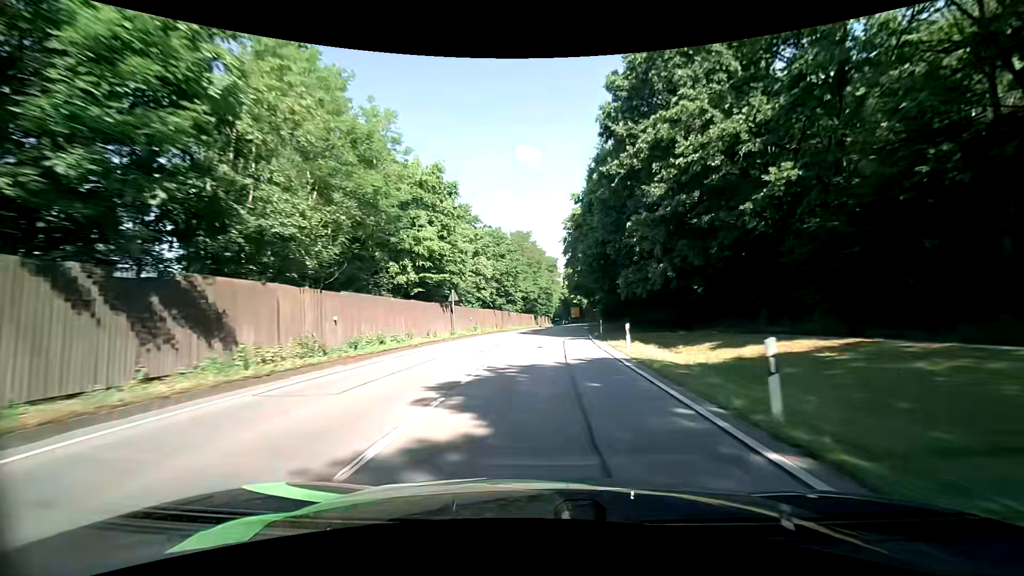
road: primary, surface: asphalt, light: Day
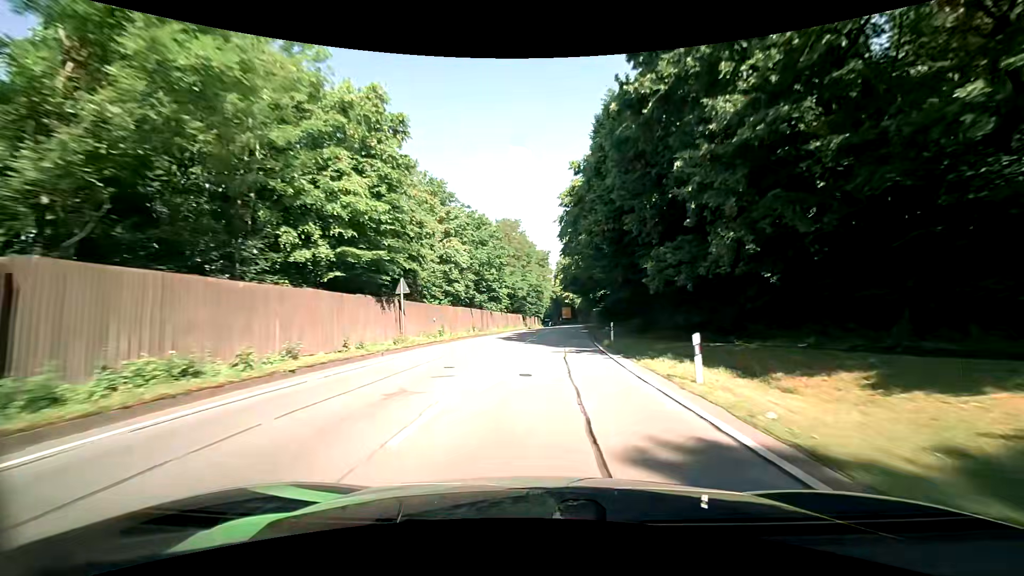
(+0.2, +10.4) m; +2°
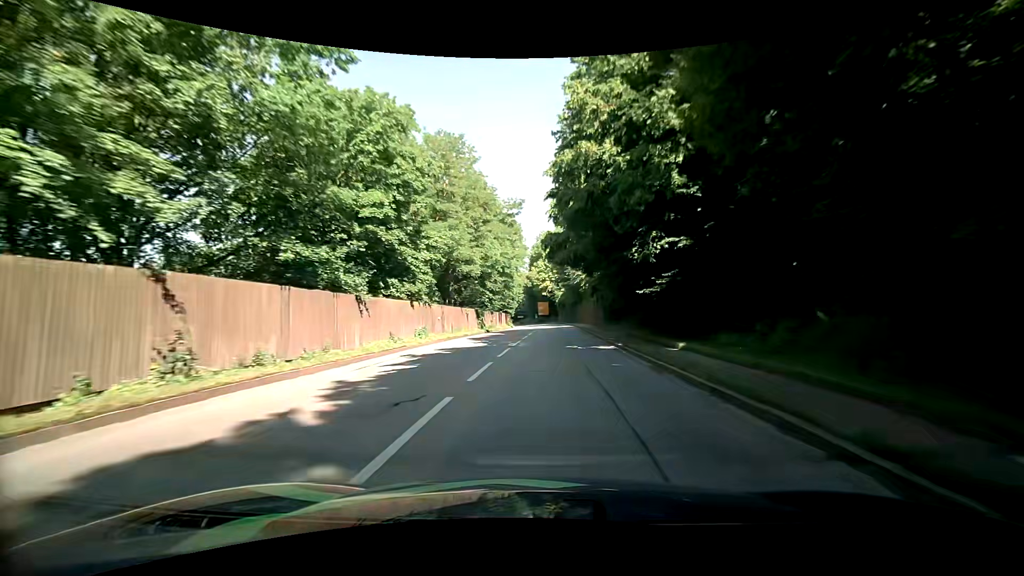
(+0.7, +31.1) m; +3°
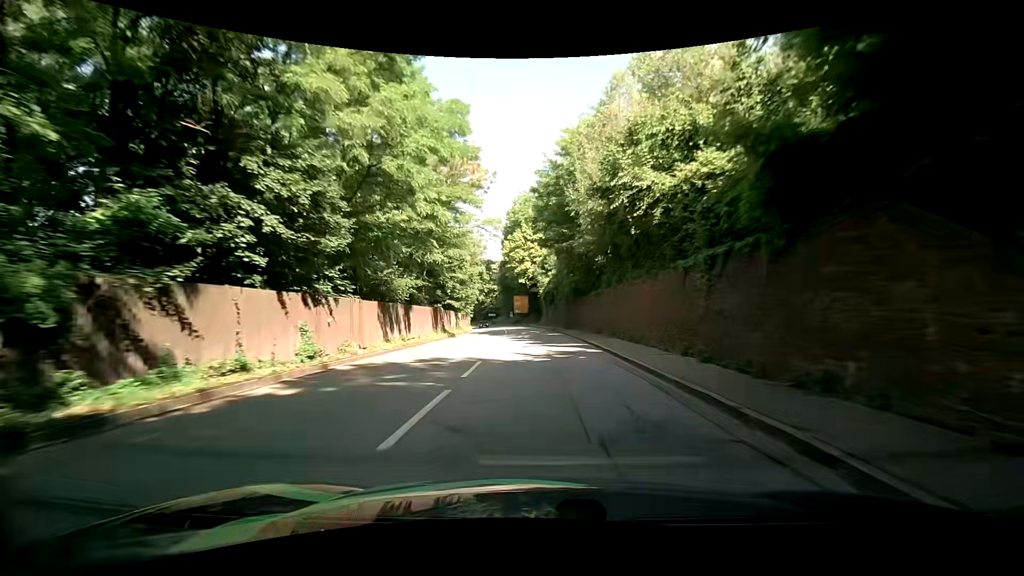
(+0.9, +41.0) m; +2°
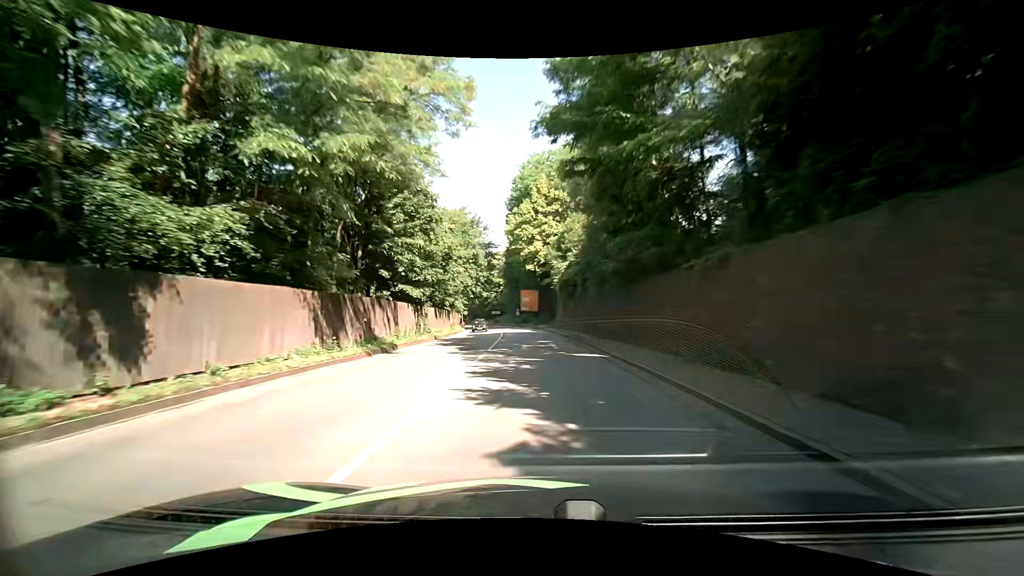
(-0.1, +20.2) m; -2°
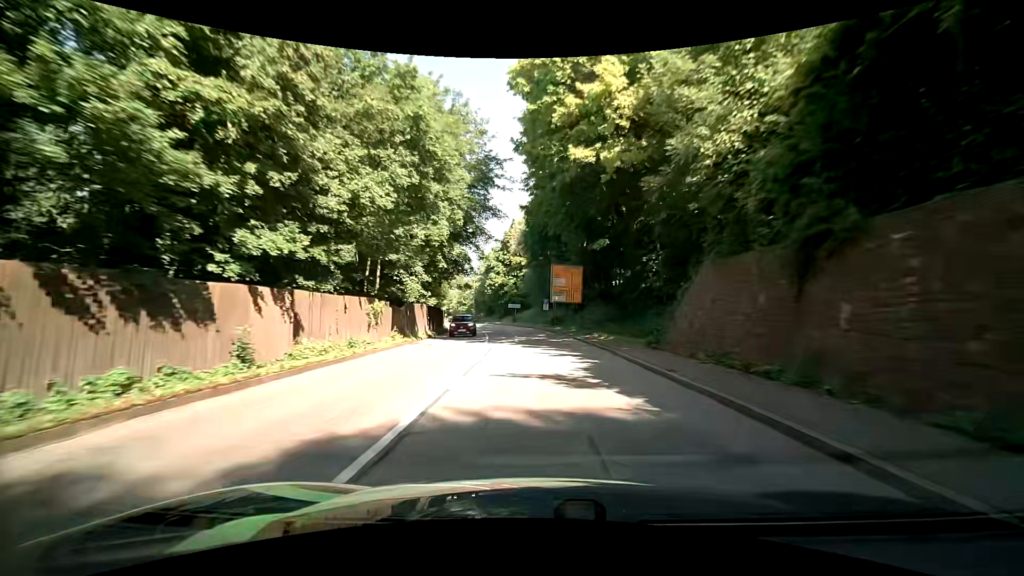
(-0.8, +40.1) m; -4°
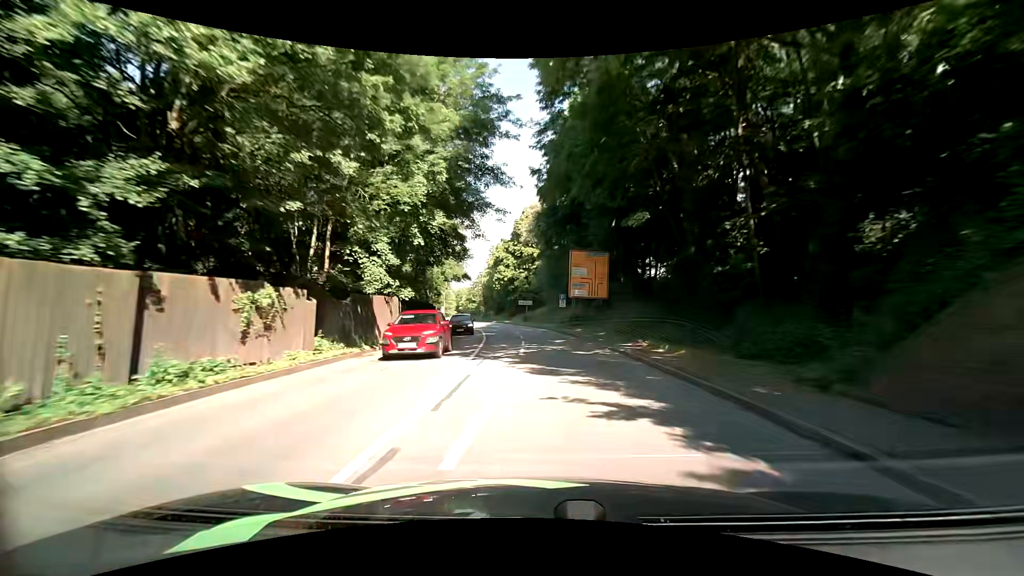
(0.0, +10.0) m; -1°
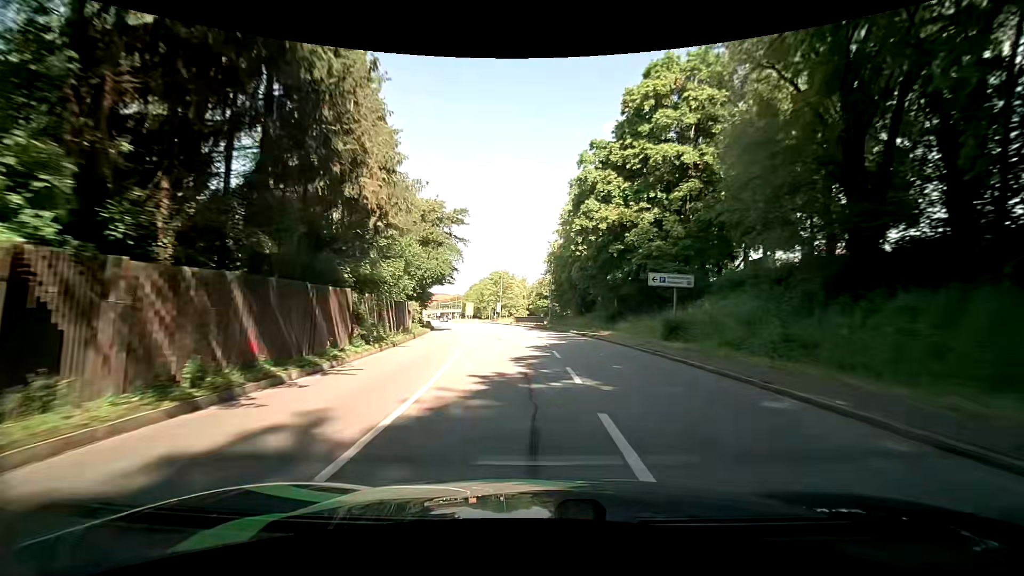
(-3.4, +48.4) m; -8°
(0, +10) (-1, +20) (-2, +30) (-3, +40) (-4, +50) (-6, +60) (-8, +69) (-10, +79) (-12, +89) (-15, +99) m
